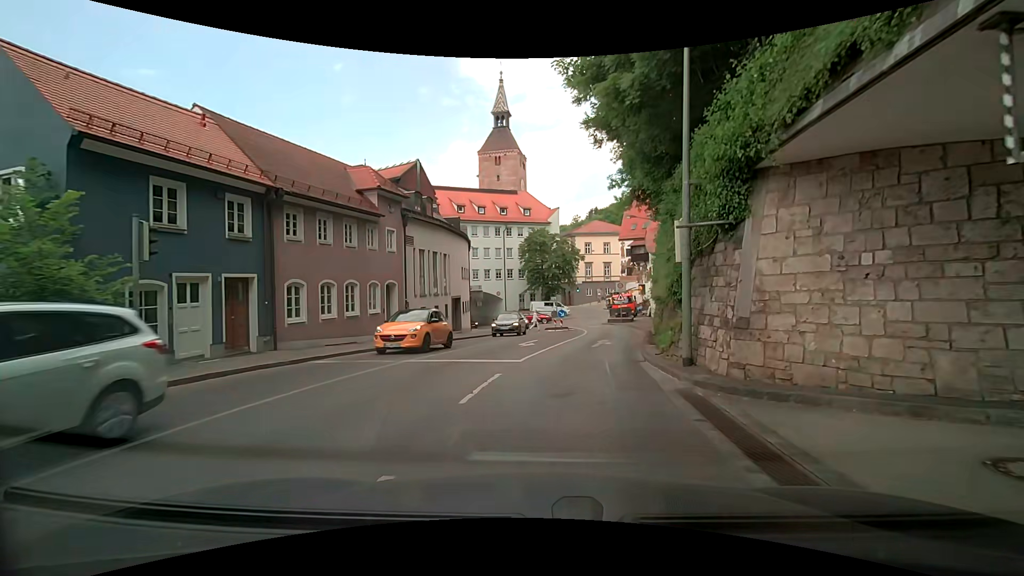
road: secondary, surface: asphalt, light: Day
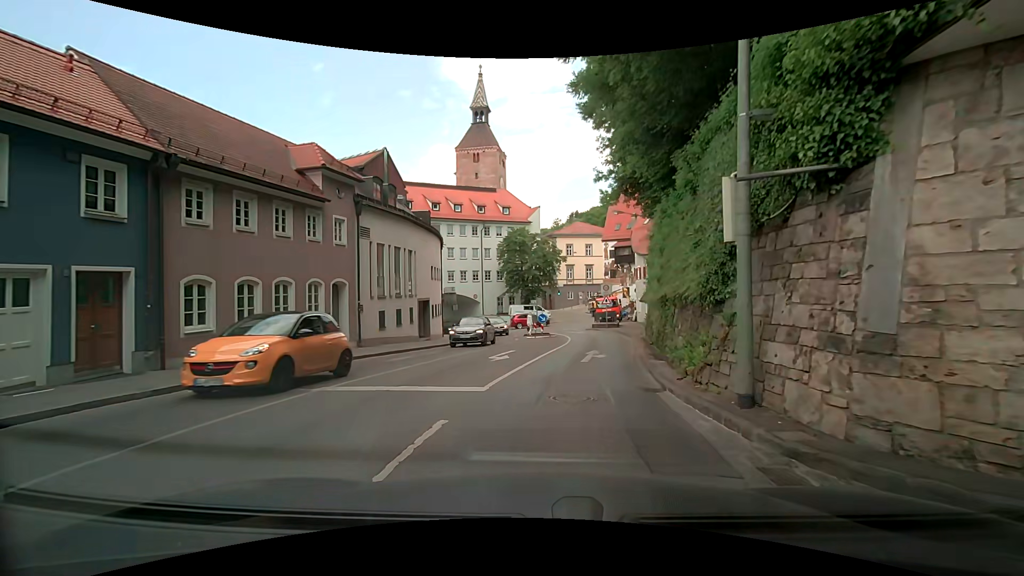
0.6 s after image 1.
(+0.1, +3.8) m; +2°
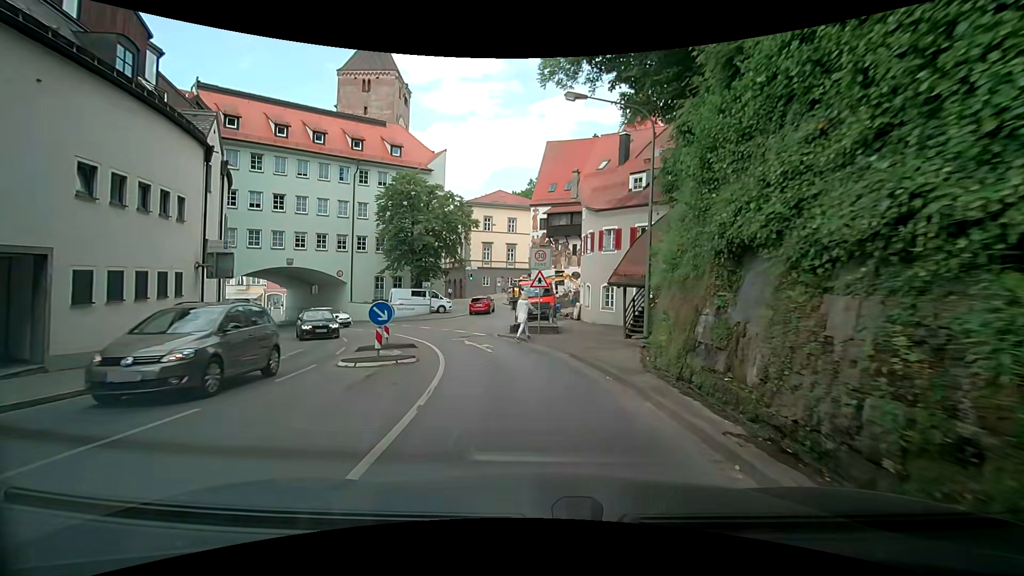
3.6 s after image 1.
(+2.1, +20.1) m; +11°
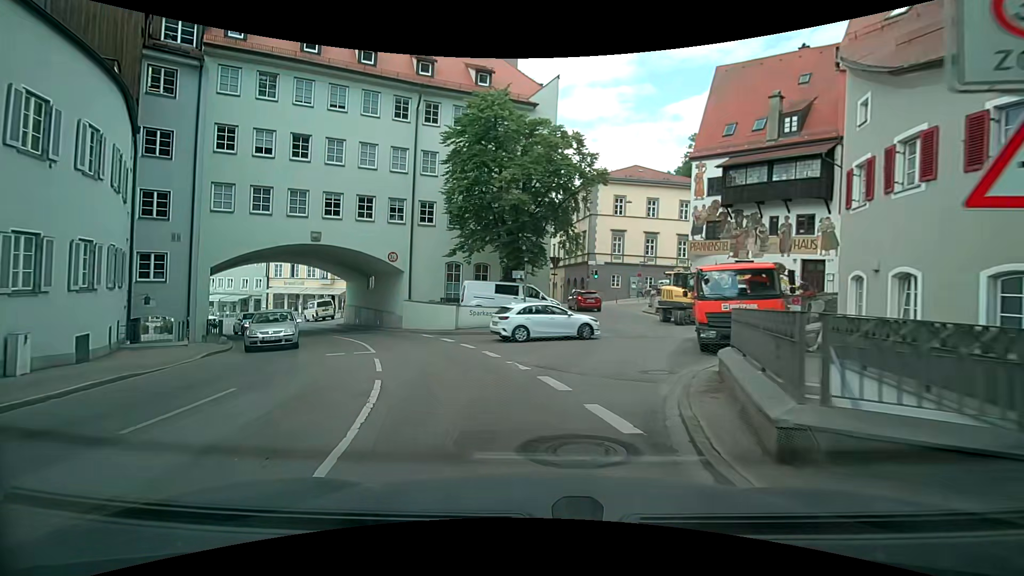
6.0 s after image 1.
(-1.7, +16.7) m; -15°
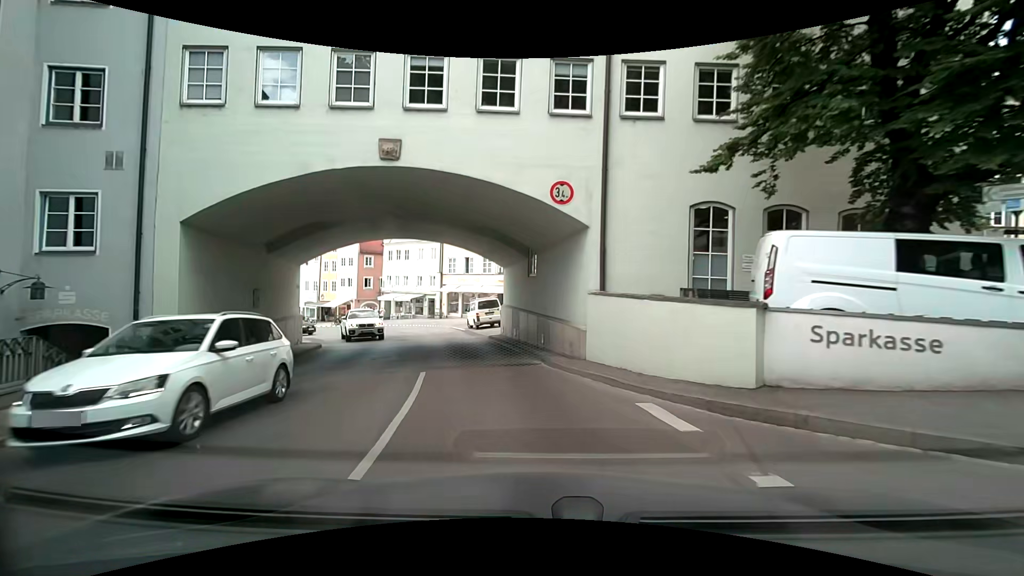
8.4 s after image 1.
(-3.2, +16.6) m; -23°
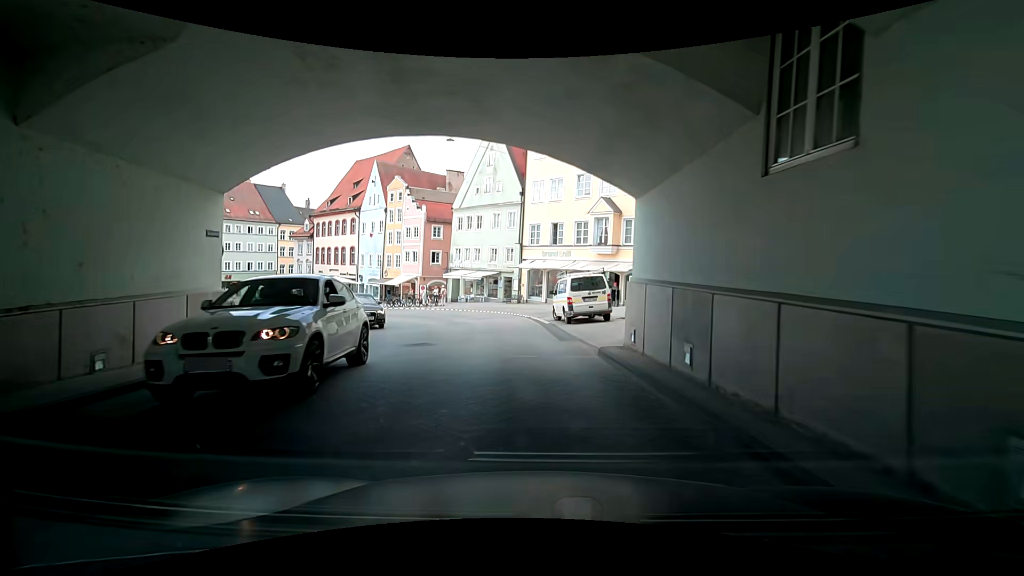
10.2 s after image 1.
(-1.0, +12.9) m; -4°
